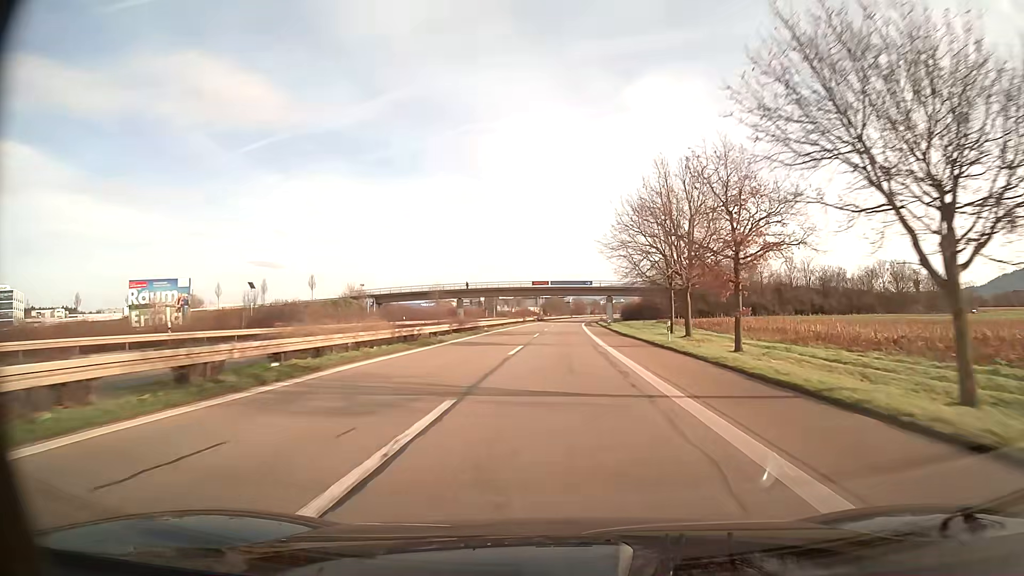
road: trunk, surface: asphalt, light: Day
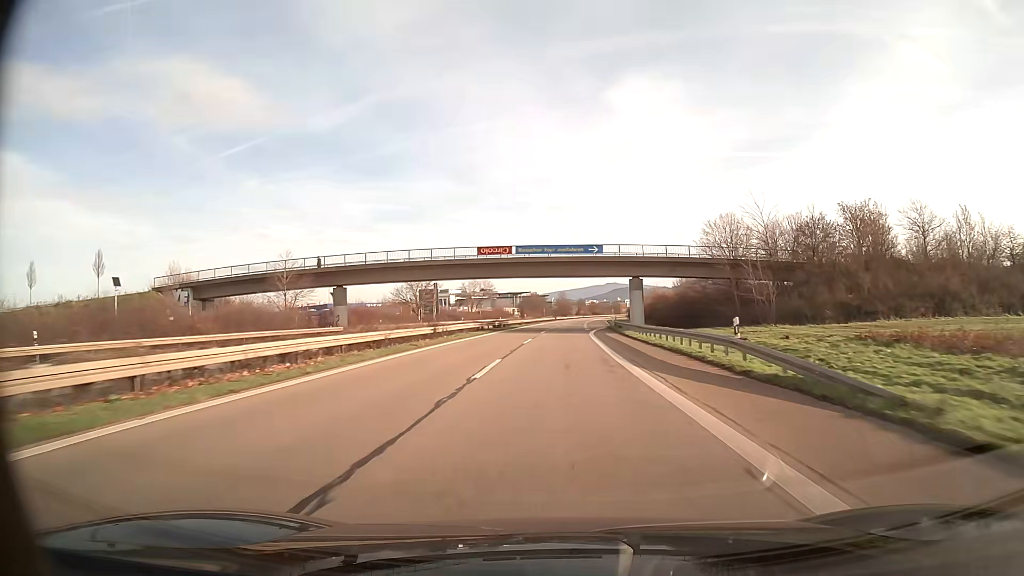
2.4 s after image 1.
(+0.9, +62.5) m; +1°
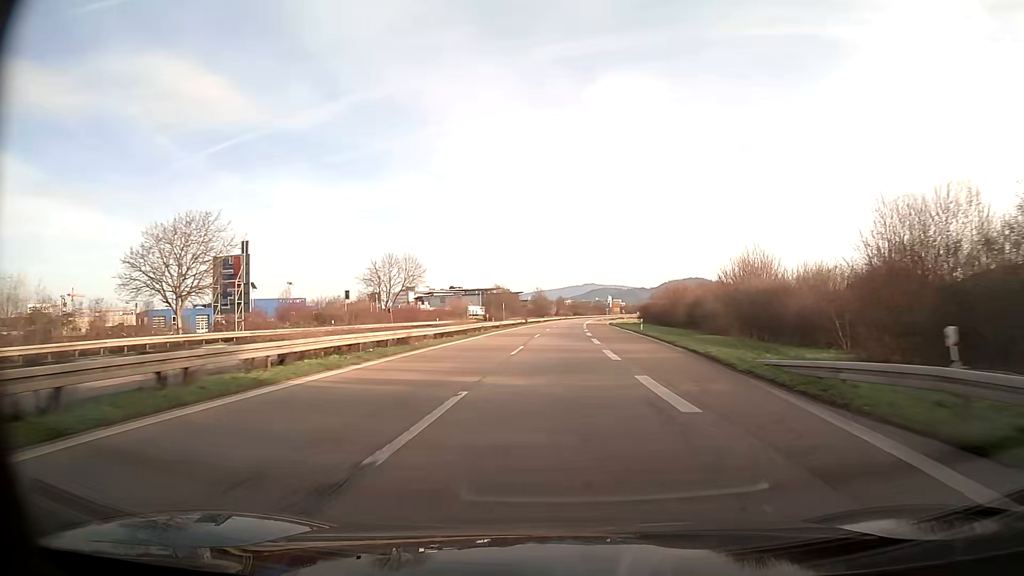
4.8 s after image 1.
(+1.1, +62.5) m; +2°
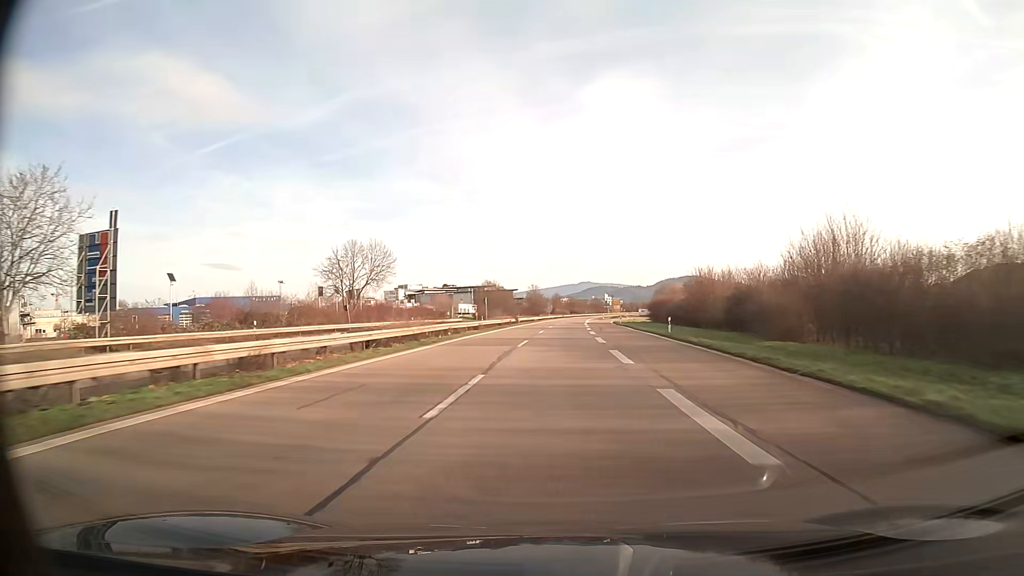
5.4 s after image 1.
(+0.1, +15.6) m; 0°
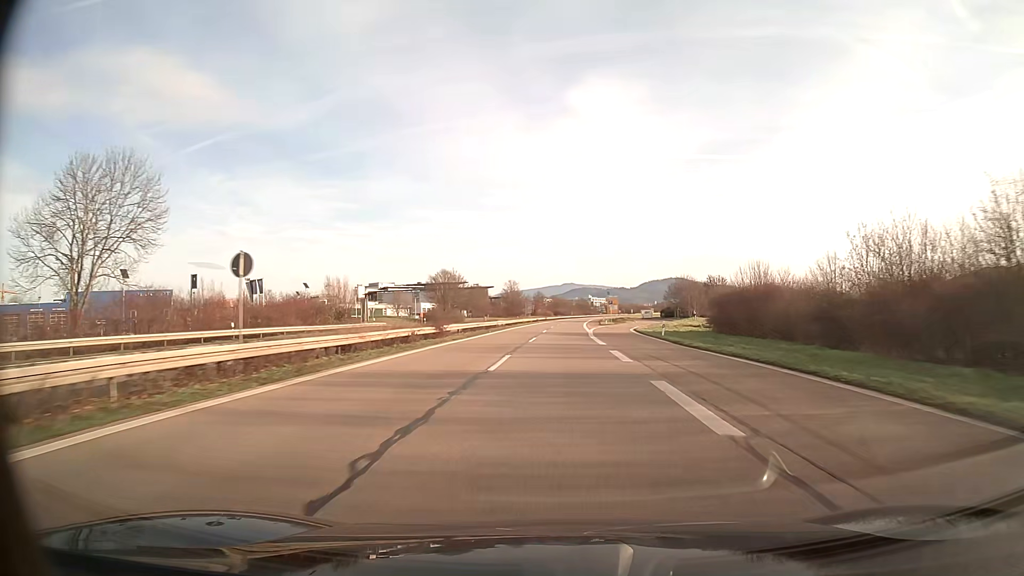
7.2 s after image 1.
(+0.6, +46.9) m; +1°
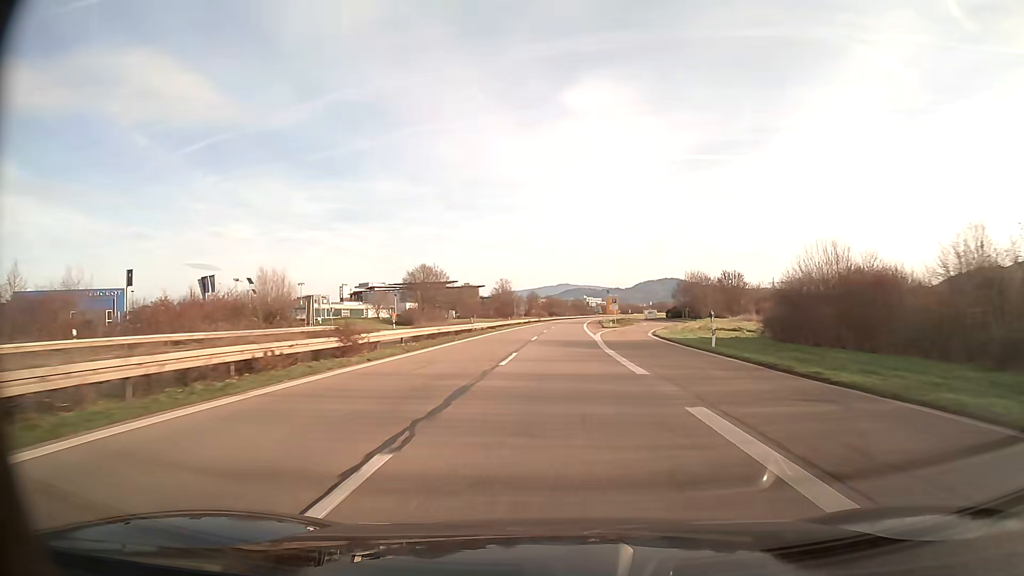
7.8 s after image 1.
(+0.1, +15.6) m; 0°
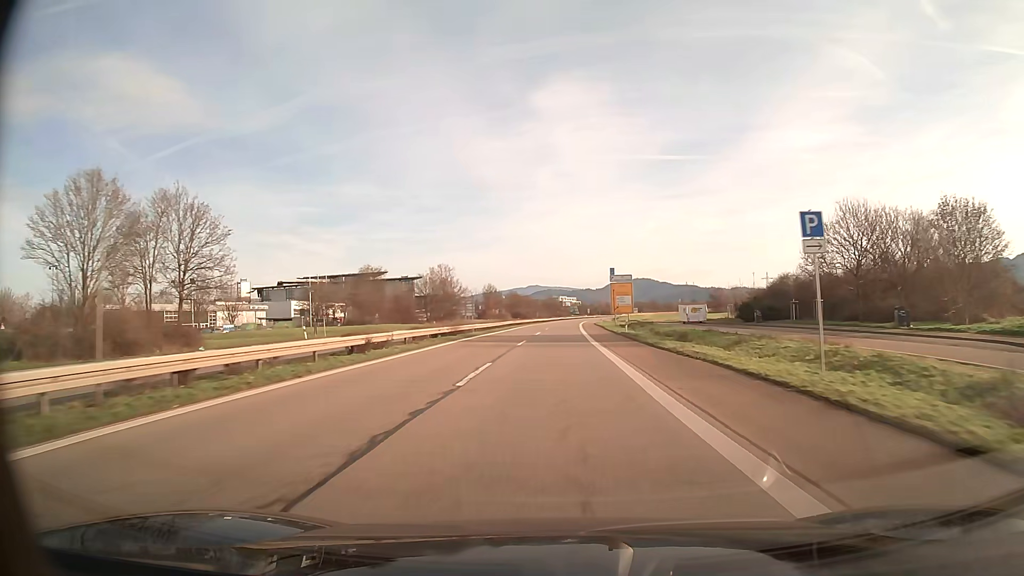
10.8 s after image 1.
(+1.7, +78.2) m; +2°
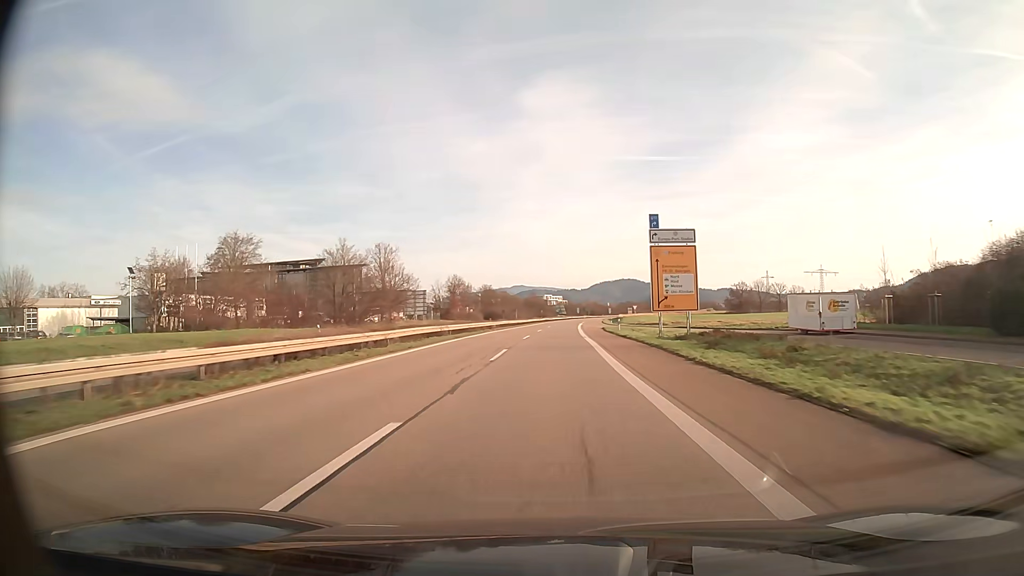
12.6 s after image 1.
(+0.5, +46.9) m; +1°
(0, +10) (0, +20) (0, +30) (0, +40) (+1, +50) (+1, +60) (+1, +70) (+1, +80) (+2, +90) (+2, +100) m
